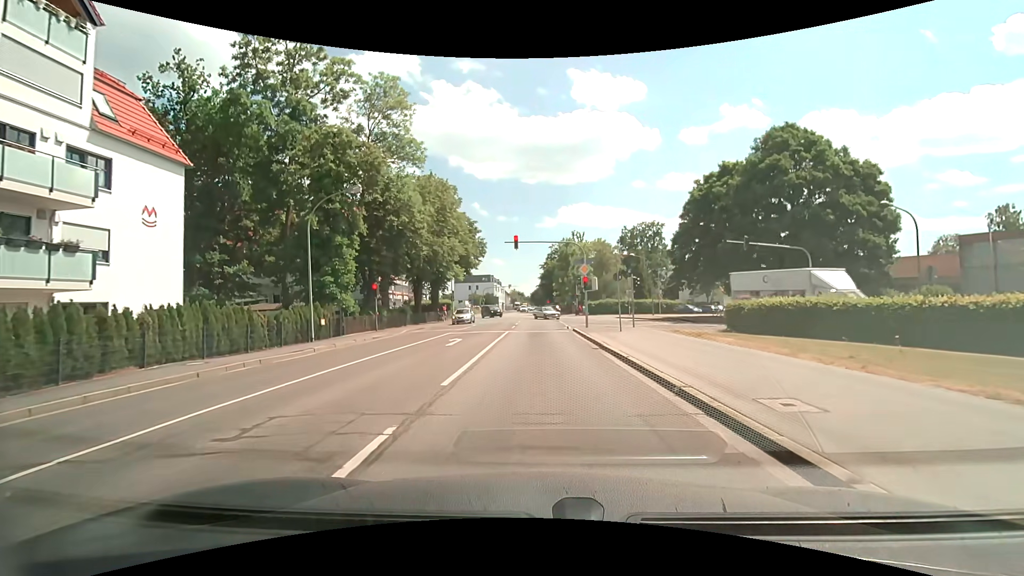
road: secondary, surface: asphalt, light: Day
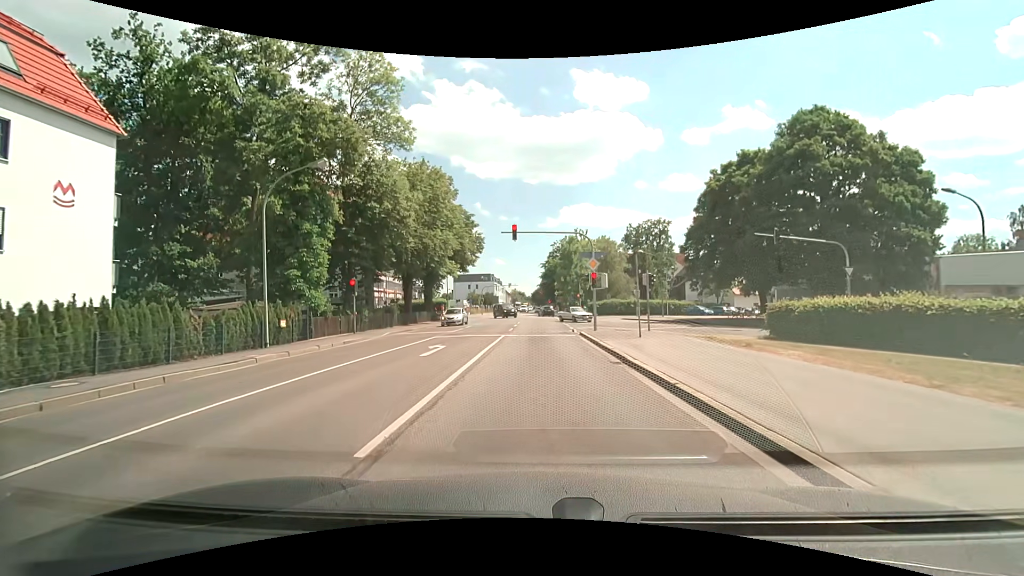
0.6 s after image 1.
(0.0, +4.1) m; 0°
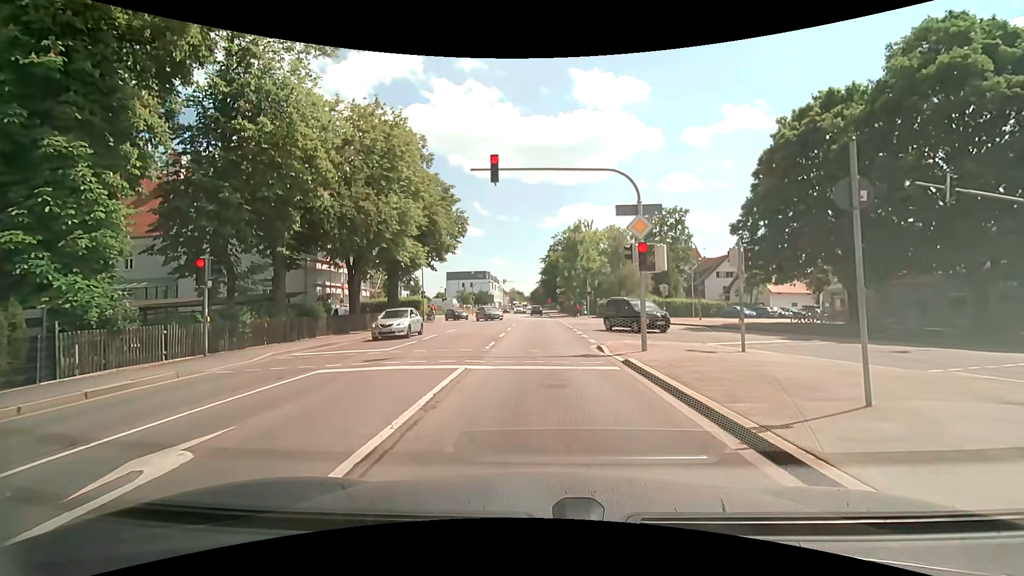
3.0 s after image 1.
(+0.1, +12.6) m; +1°
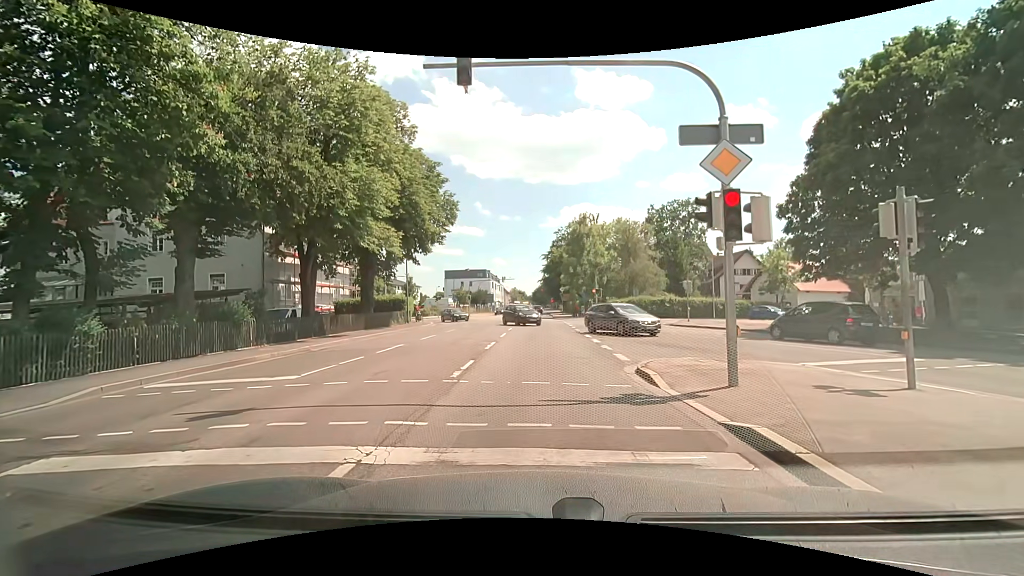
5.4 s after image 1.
(0.0, +6.3) m; -1°
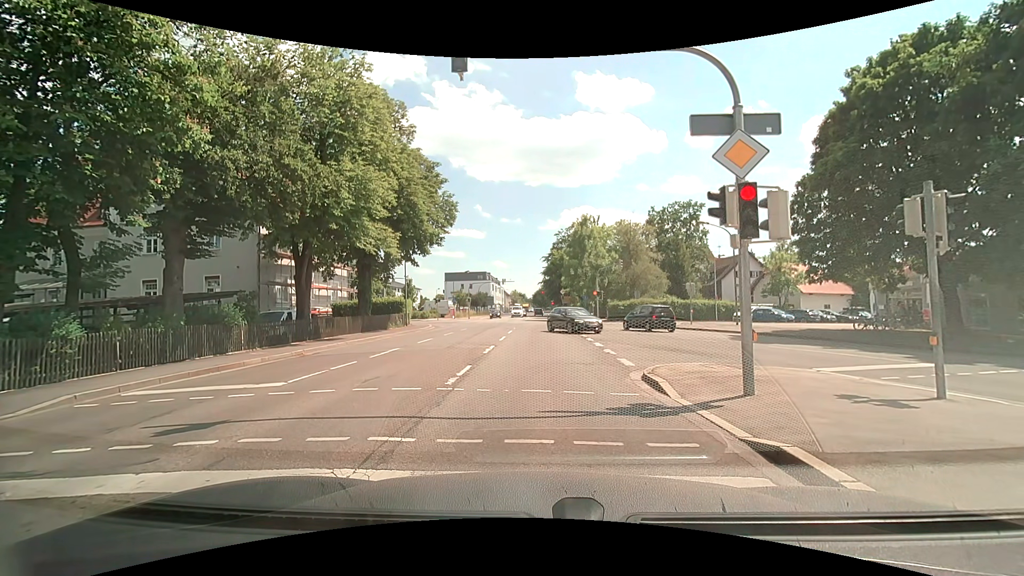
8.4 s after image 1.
(0.0, +0.6) m; 0°
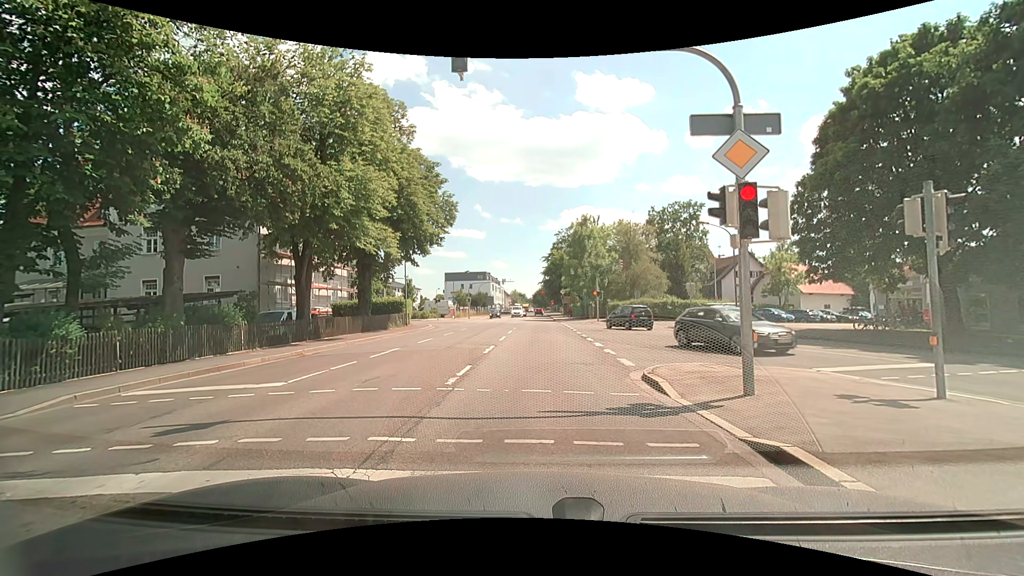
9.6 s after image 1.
(0.0, 0.0) m; 0°
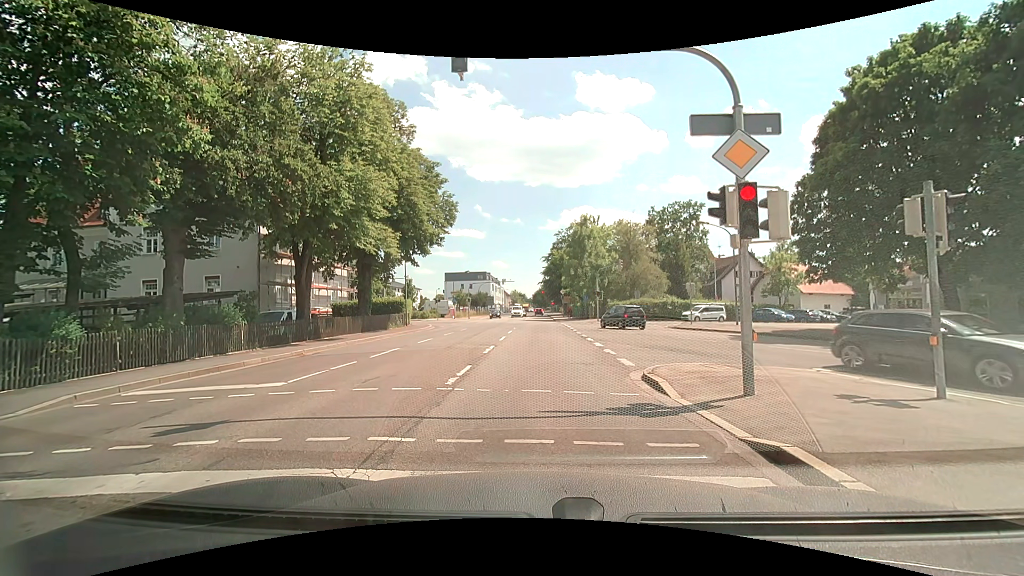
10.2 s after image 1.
(0.0, 0.0) m; 0°
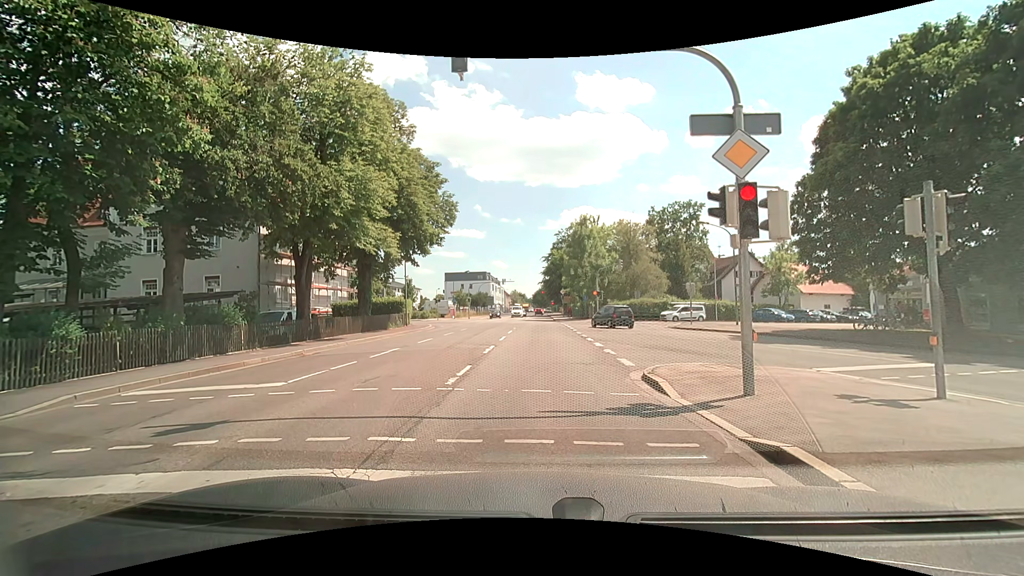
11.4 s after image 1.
(0.0, 0.0) m; 0°
(0, +10) (0, +20) (0, +30) (0, +40) (0, +50) (+1, +60) (+1, +70) (+1, +80) (+1, +90) (+1, +100) m
